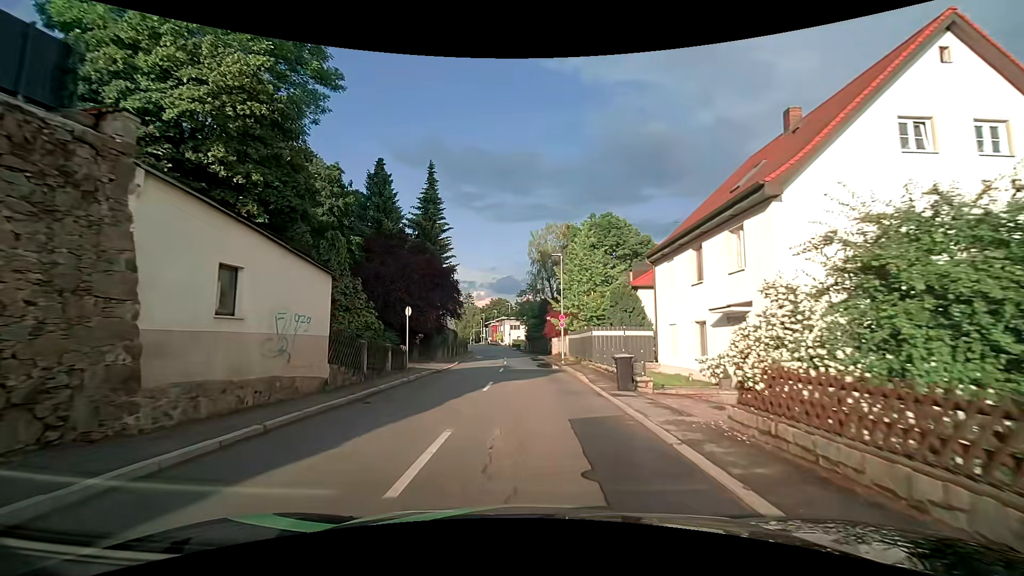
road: tertiary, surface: asphalt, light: Day
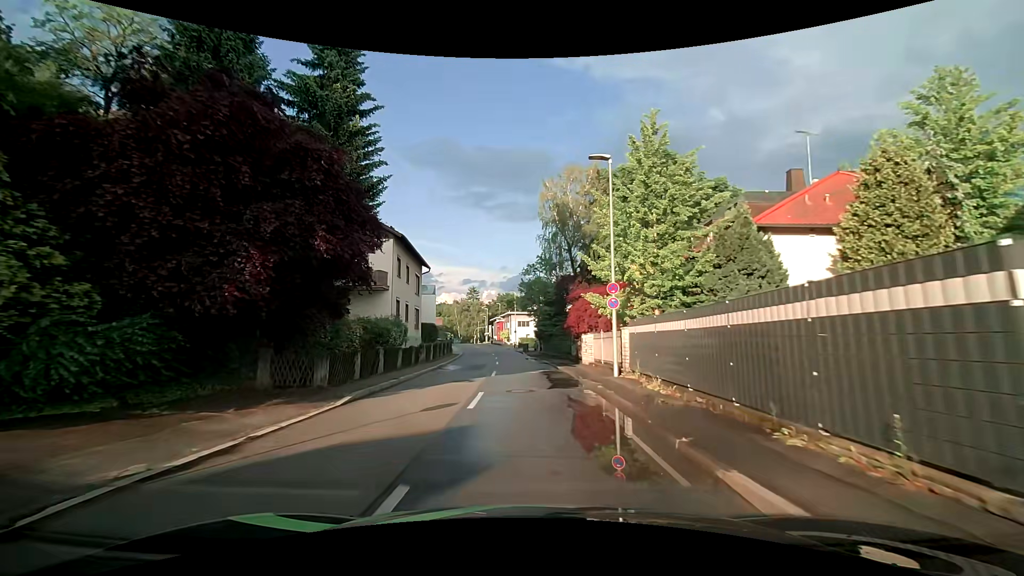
(-0.3, +20.7) m; -2°
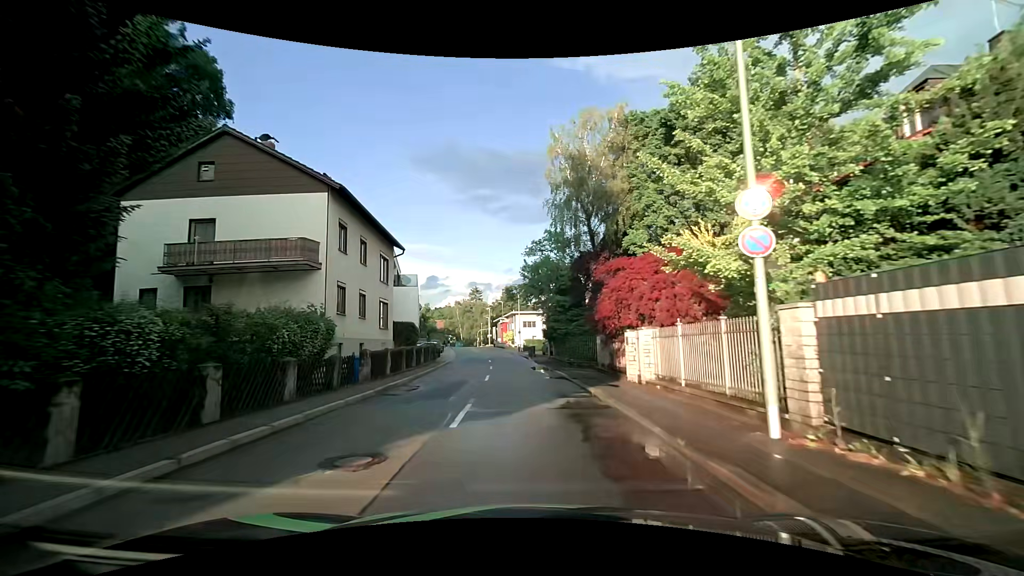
(0.0, +10.9) m; 0°
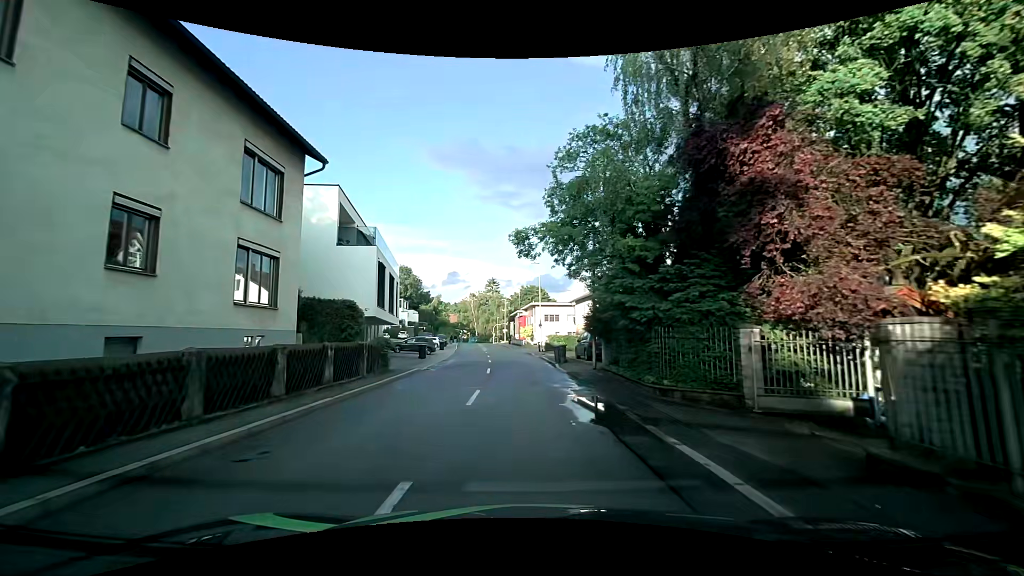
(-0.5, +16.5) m; -3°
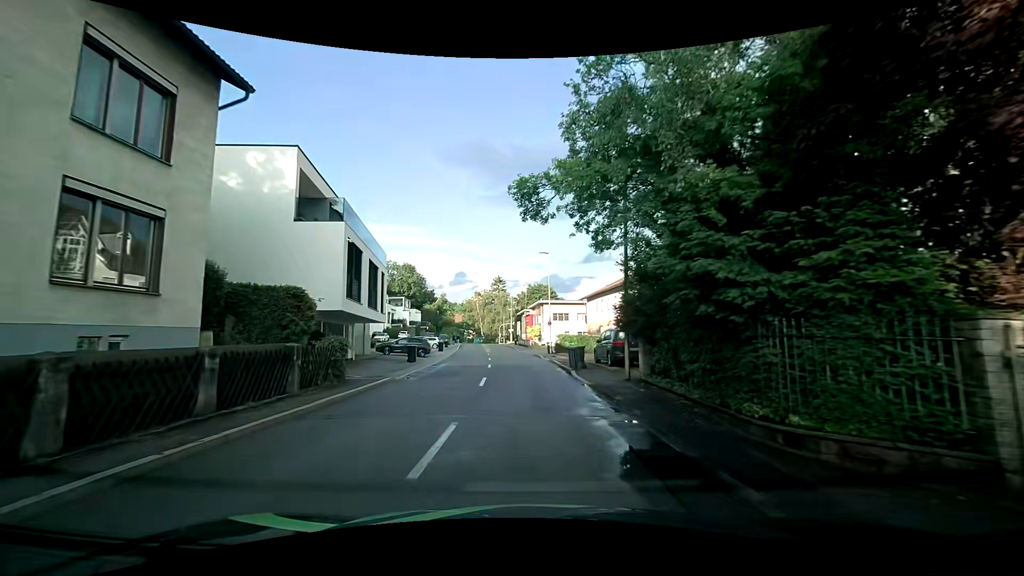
(0.0, +5.5) m; 0°
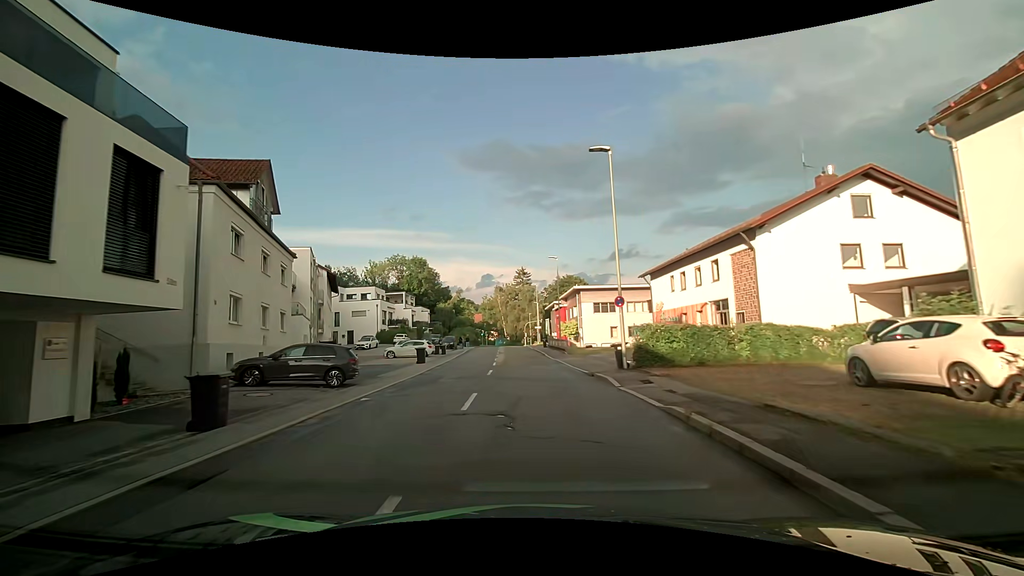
(-0.6, +22.1) m; -3°
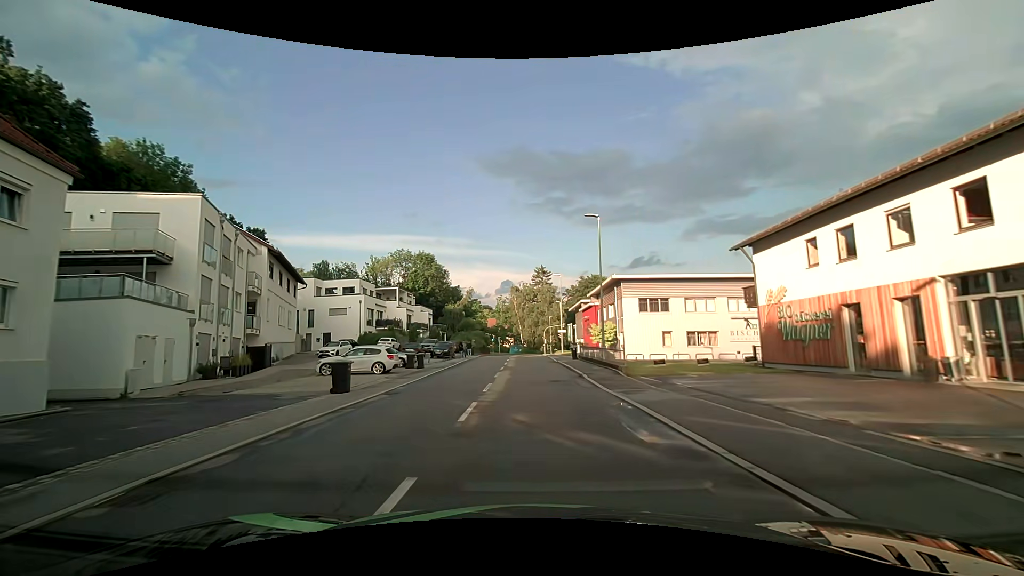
(-0.3, +16.6) m; -2°
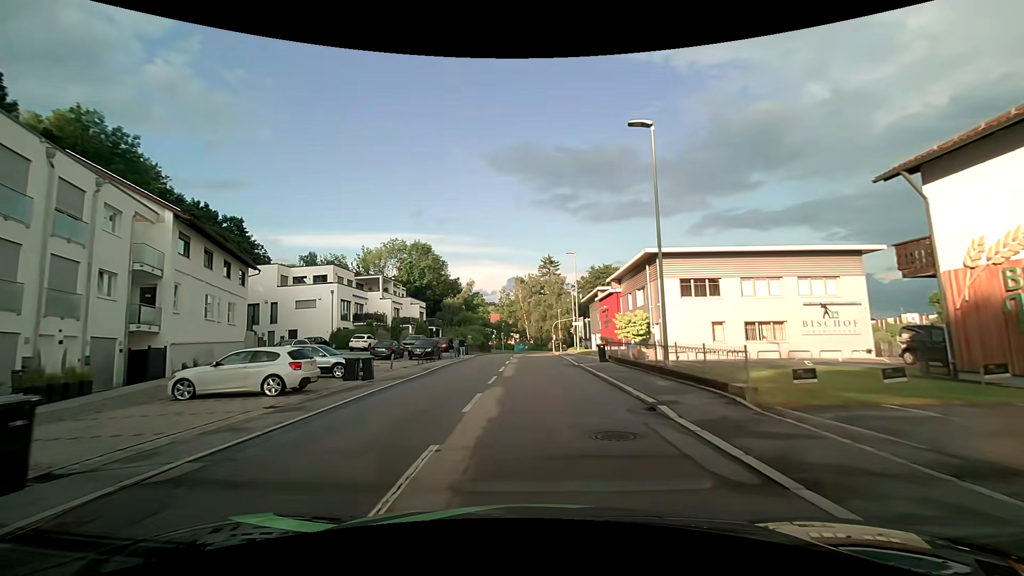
(-0.1, +11.1) m; -1°
